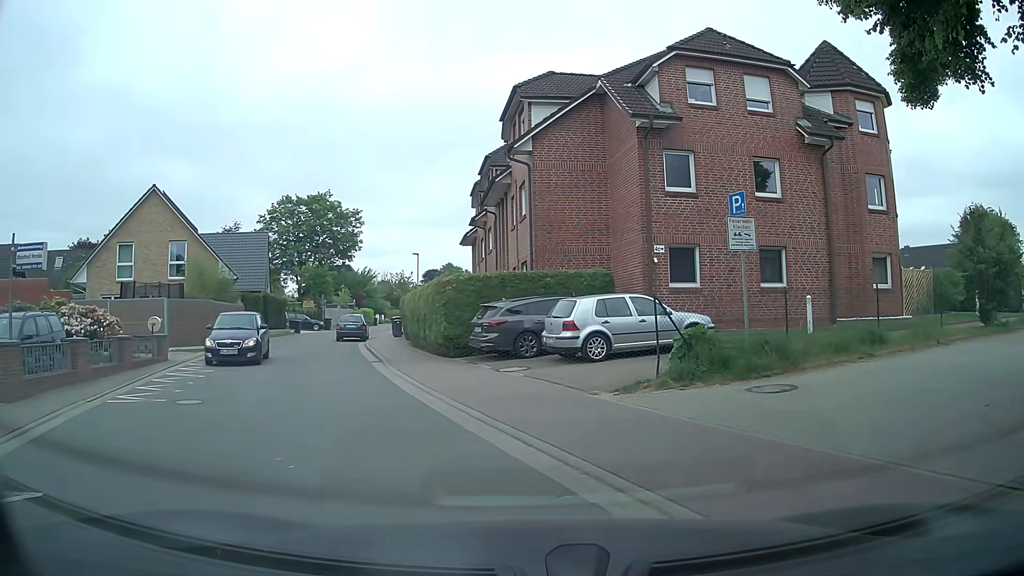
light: Day
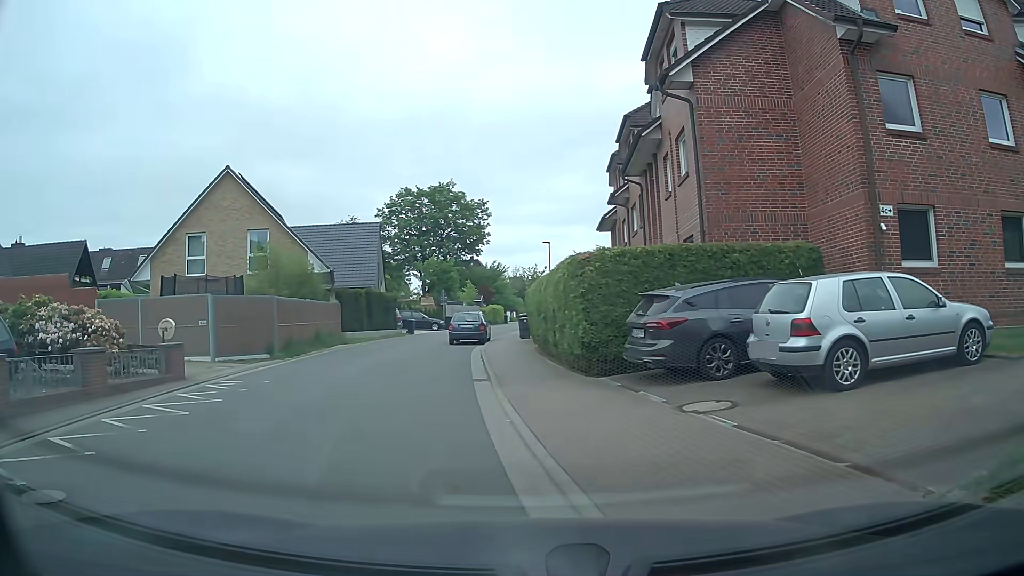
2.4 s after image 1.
(-0.5, +6.4) m; -12°
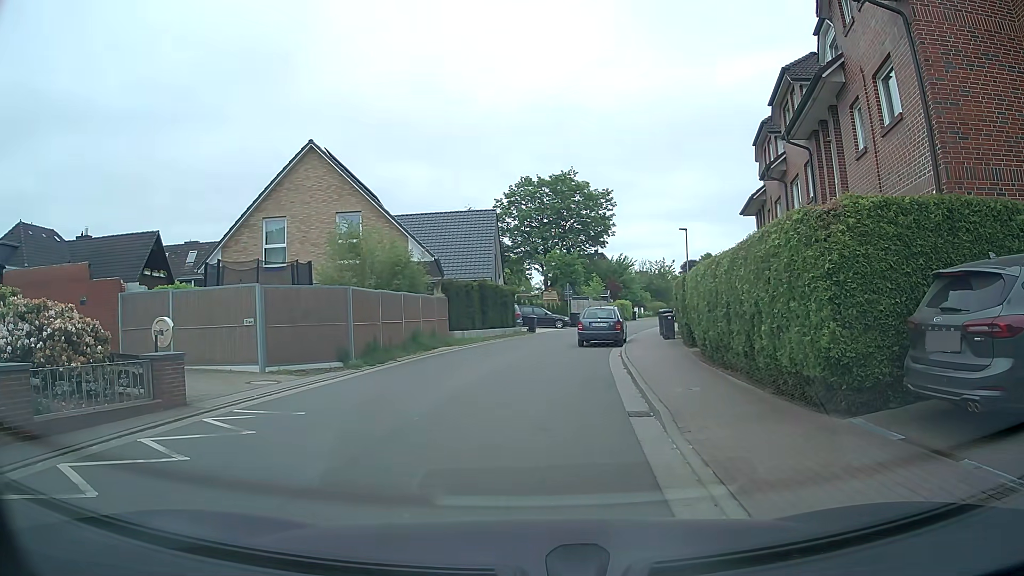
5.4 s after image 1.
(-0.4, +5.0) m; -9°
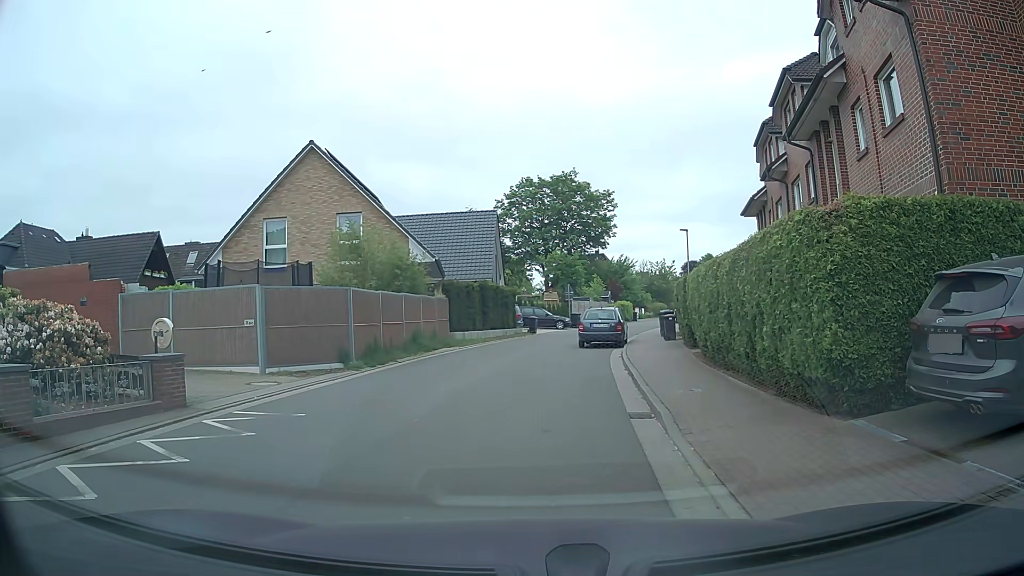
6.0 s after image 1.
(0.0, +0.1) m; 0°
